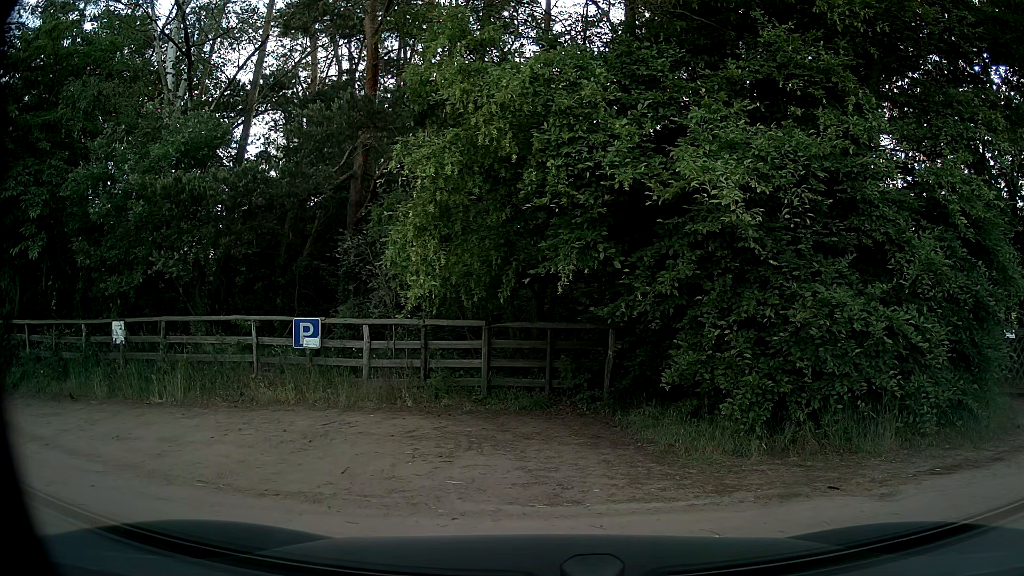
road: secondary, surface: asphalt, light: Day
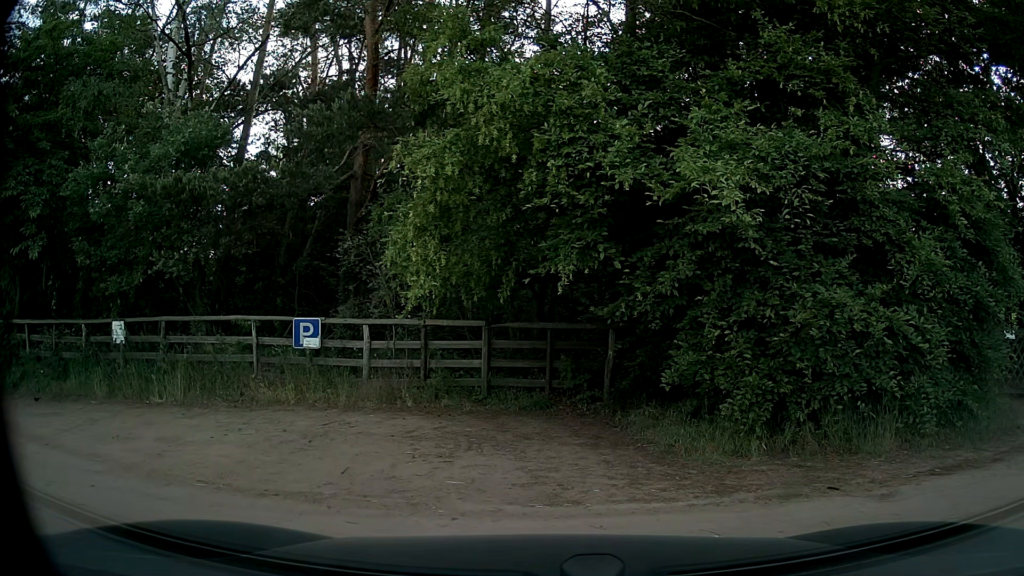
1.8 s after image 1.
(0.0, 0.0) m; 0°
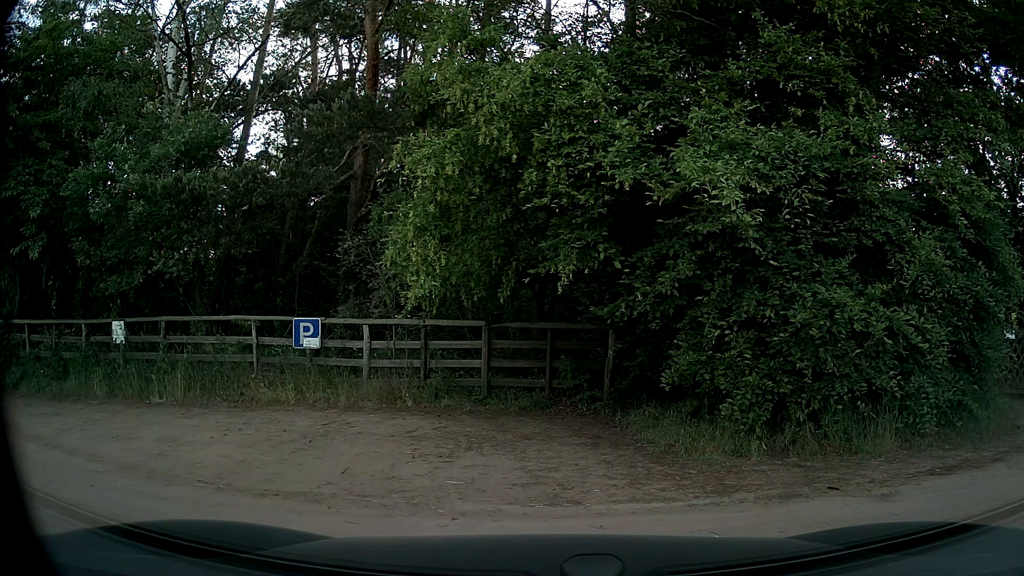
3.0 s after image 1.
(0.0, 0.0) m; 0°
